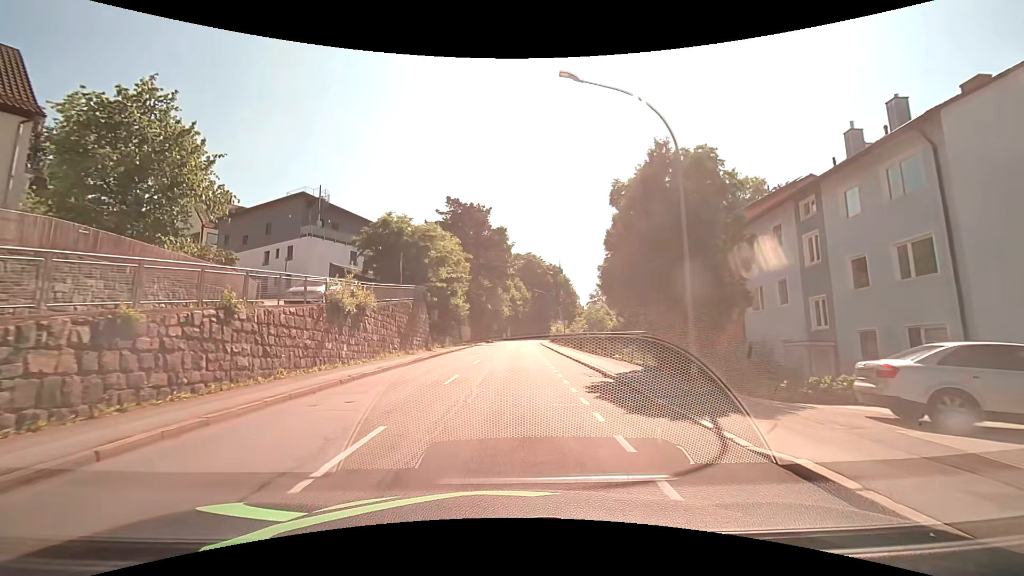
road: tertiary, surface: asphalt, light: Day
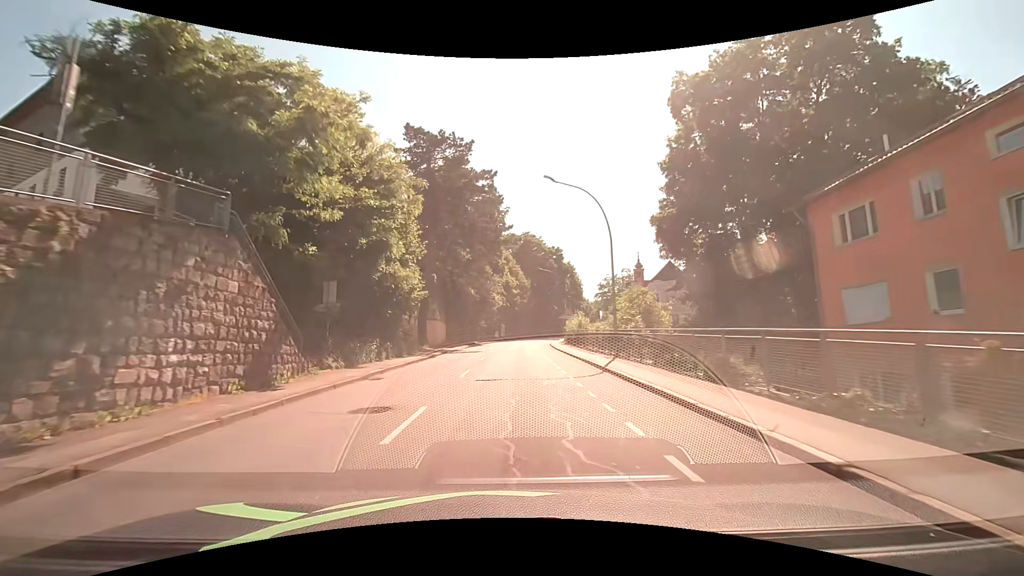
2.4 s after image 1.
(+0.1, +25.5) m; +1°
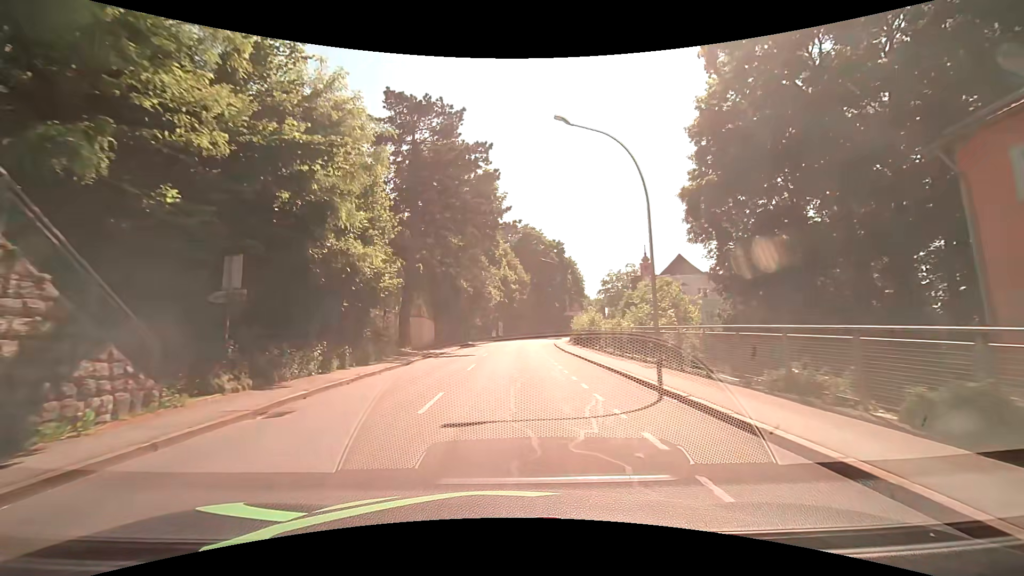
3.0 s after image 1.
(-0.1, +6.9) m; 0°
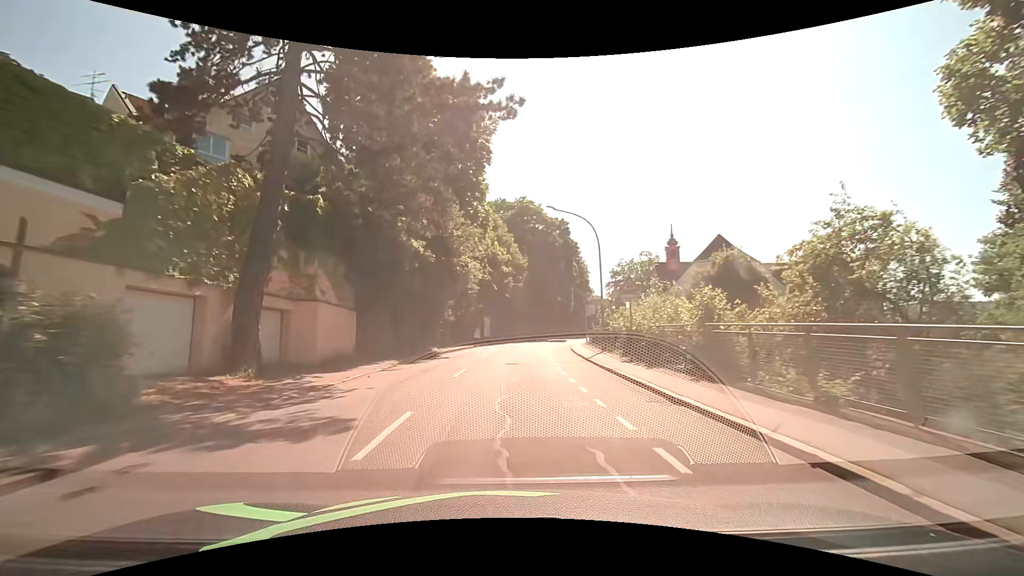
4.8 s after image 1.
(+0.1, +21.2) m; +1°
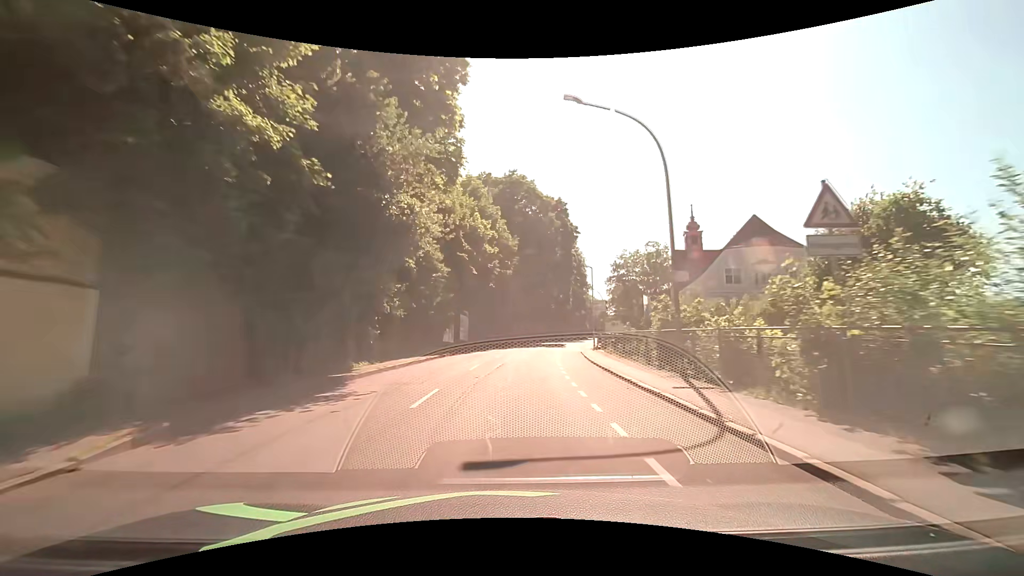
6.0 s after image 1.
(+0.1, +14.5) m; +1°
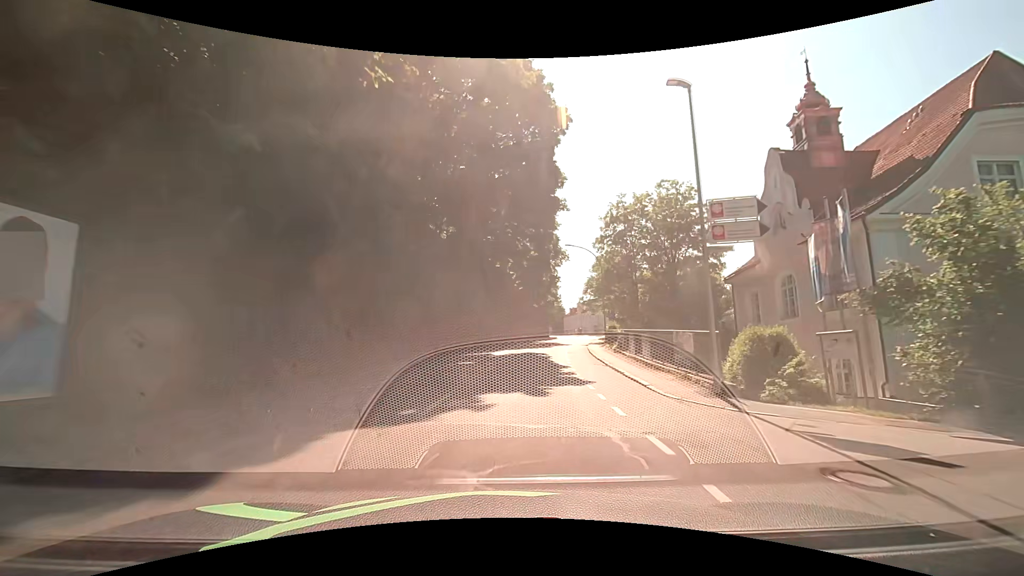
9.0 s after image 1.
(+1.9, +37.1) m; +6°
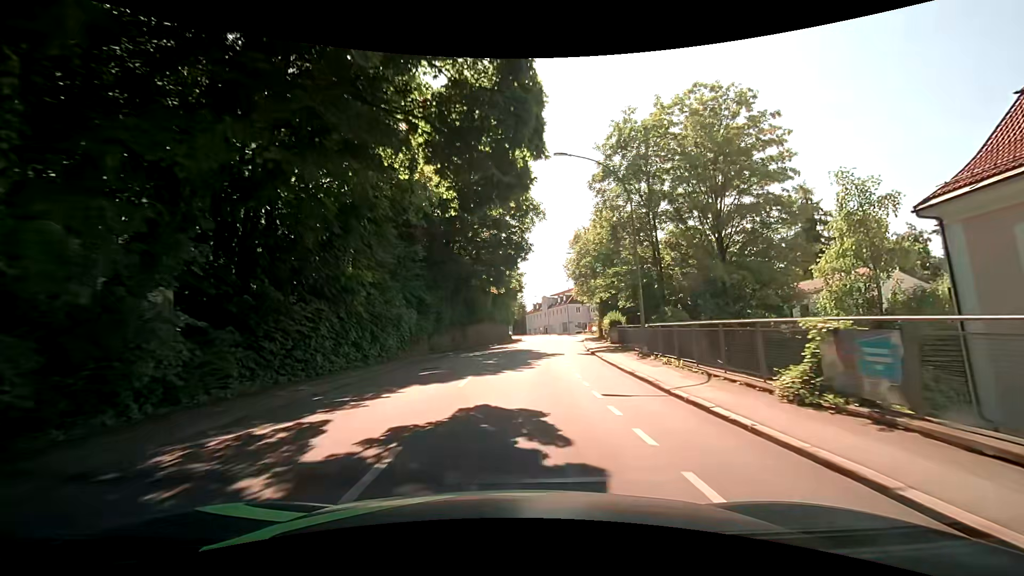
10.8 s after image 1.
(+1.0, +22.6) m; +5°
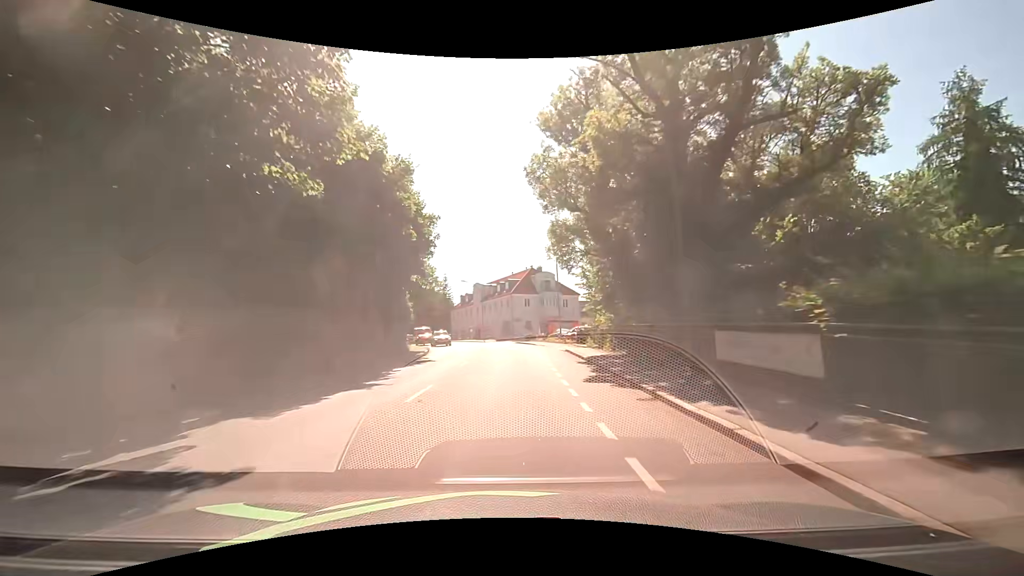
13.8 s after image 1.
(+2.9, +37.8) m; +8°
(0, +10) (0, +20) (0, +30) (-1, +40) (-2, +50) (-4, +60) (-7, +69) (-12, +78) (-17, +87) (-23, +94) m
